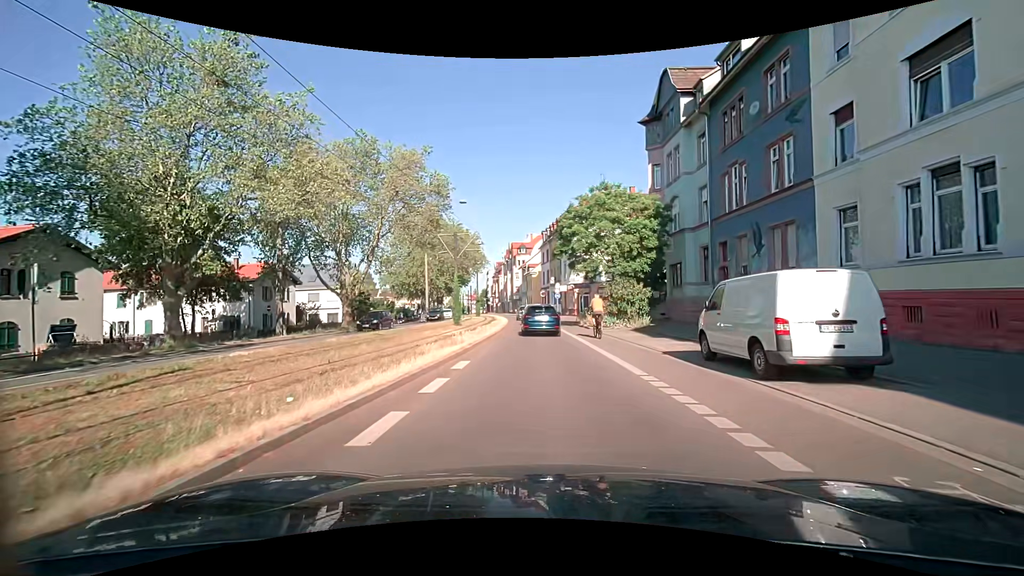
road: secondary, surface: asphalt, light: Day
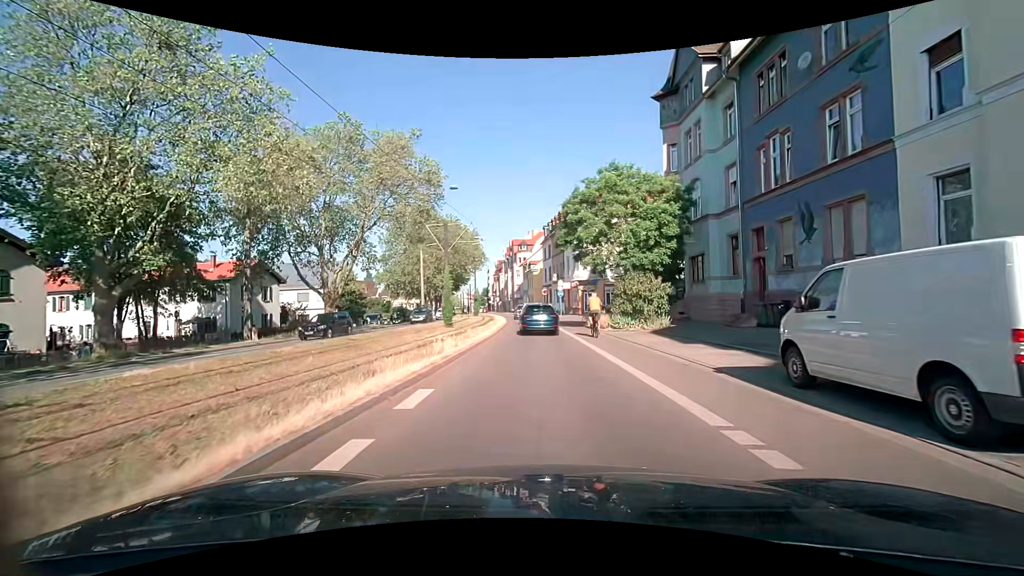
(0.0, +4.2) m; -1°
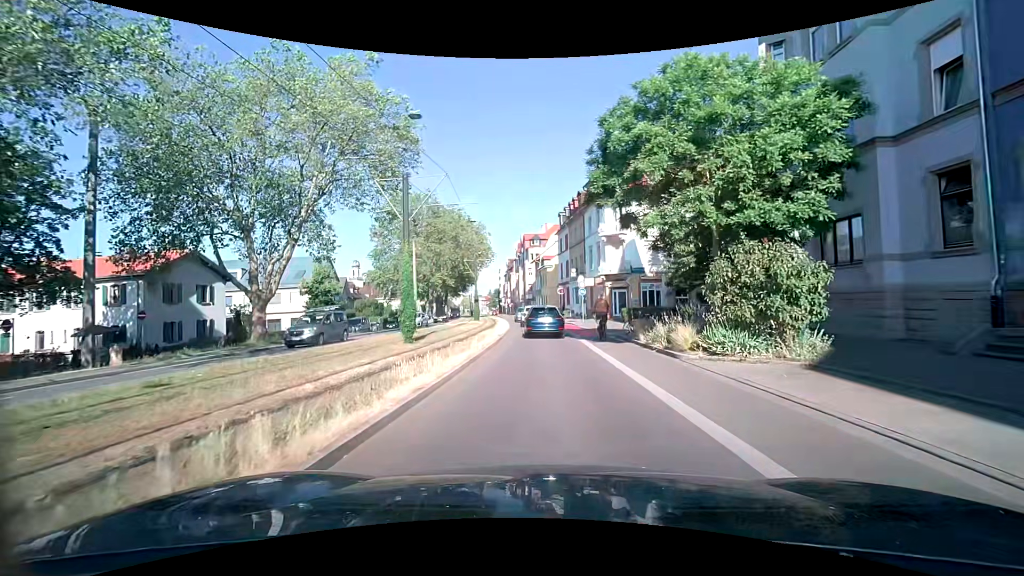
(-0.1, +12.7) m; 0°
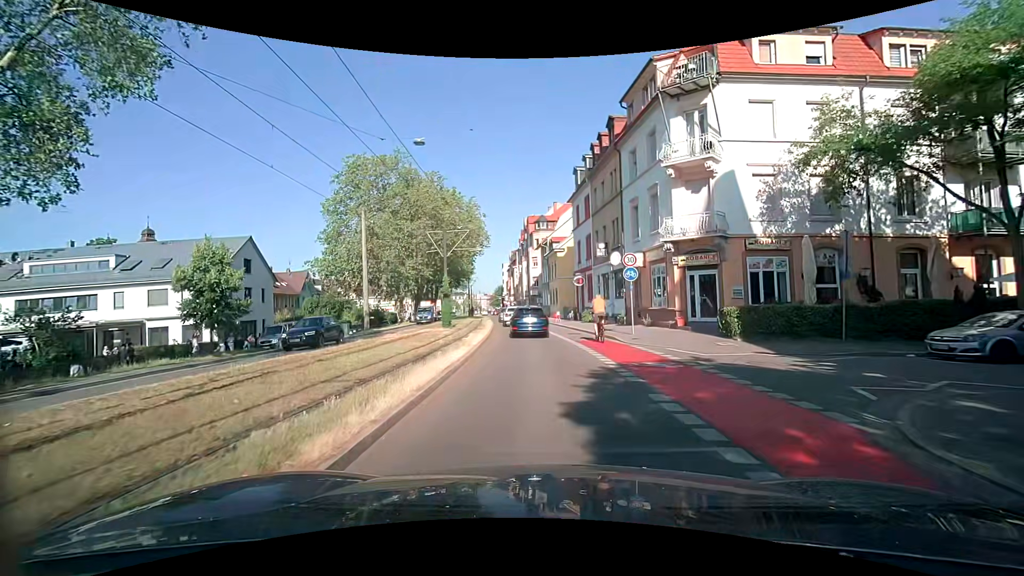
(-0.7, +20.9) m; -3°
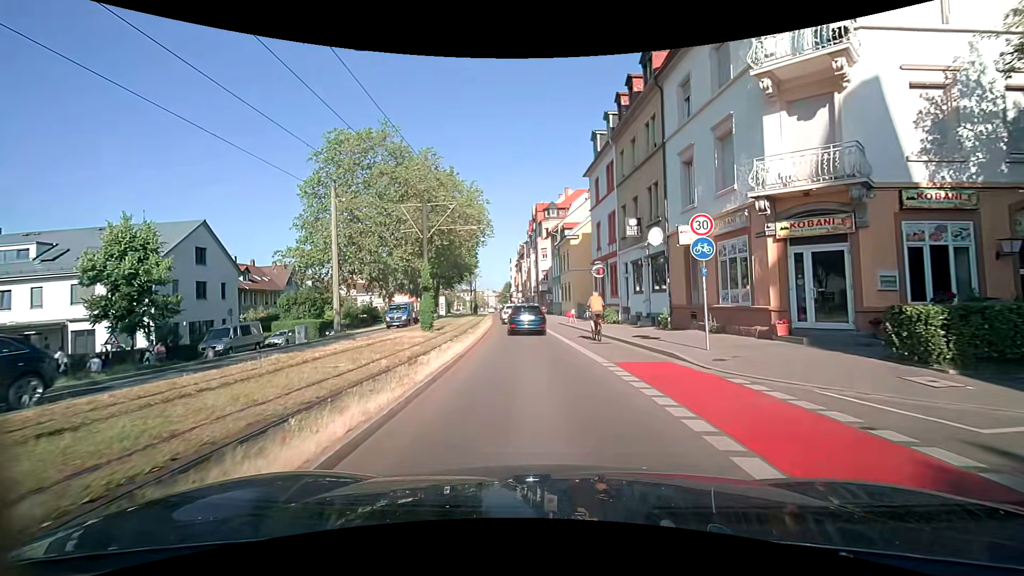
(0.0, +8.6) m; 0°
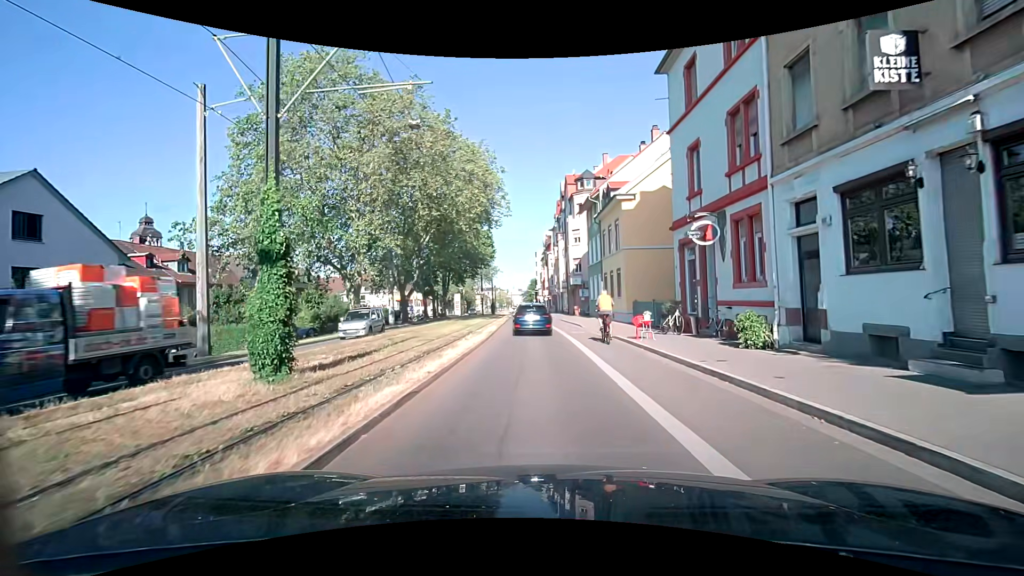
(-0.8, +17.4) m; -4°
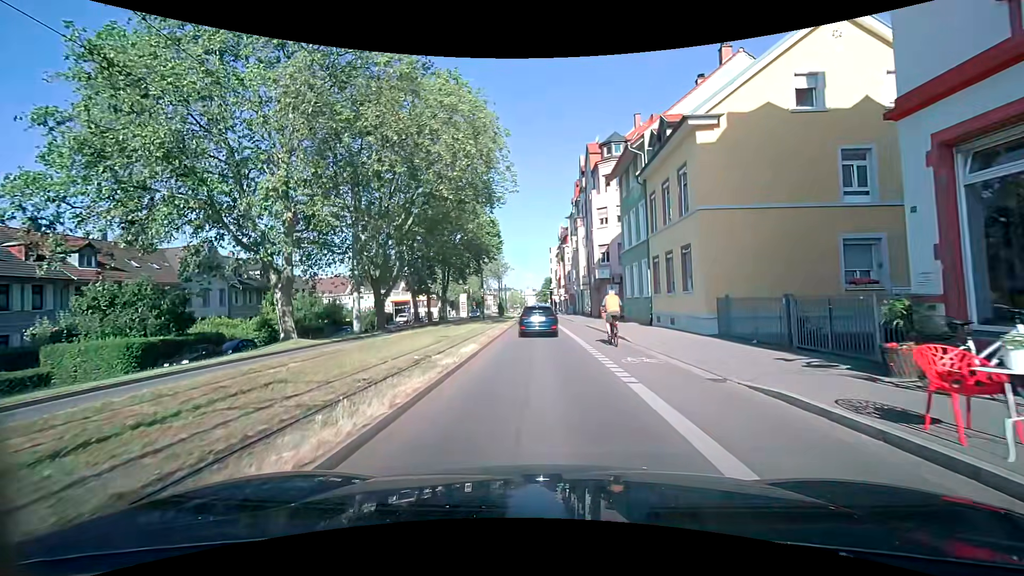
(-0.2, +12.8) m; -2°
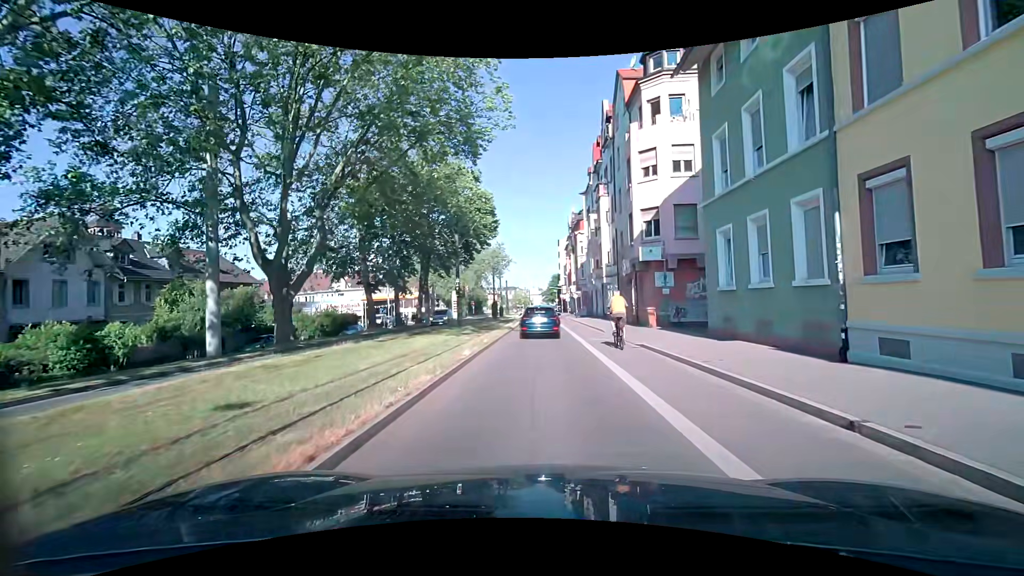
(0.0, +16.7) m; 0°
(0, +10) (0, +20) (0, +30) (0, +40) (0, +50) (0, +60) (0, +70) (0, +80) (0, +90) (0, +100) m
